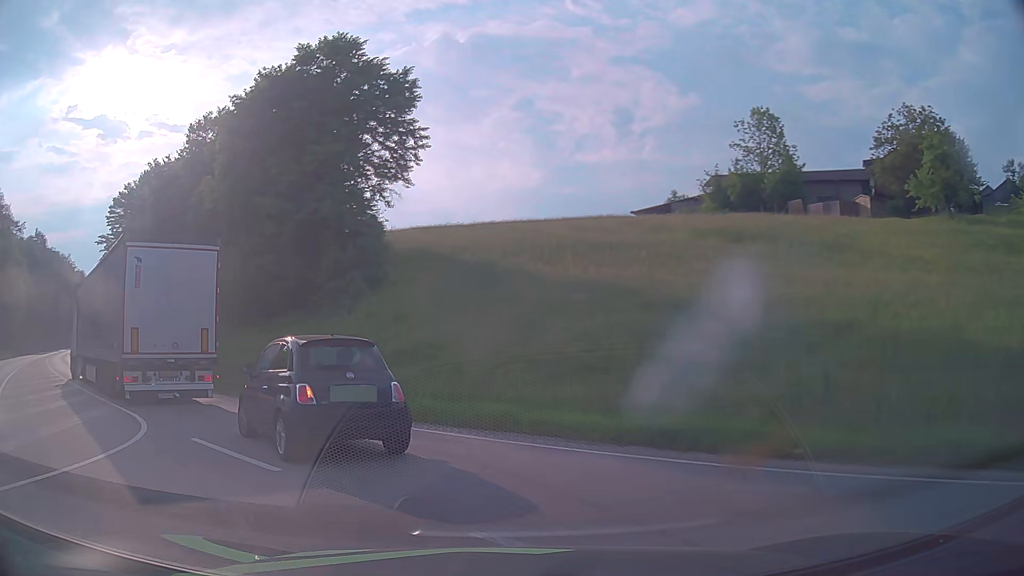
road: motorway_link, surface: asphalt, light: Day
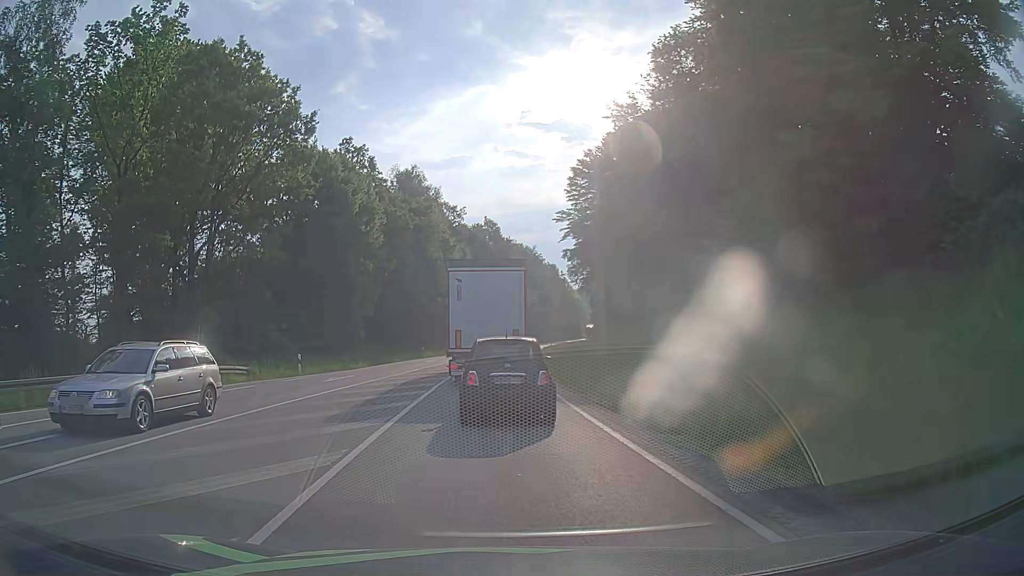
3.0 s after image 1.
(-6.9, +15.0) m; -43°
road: primary
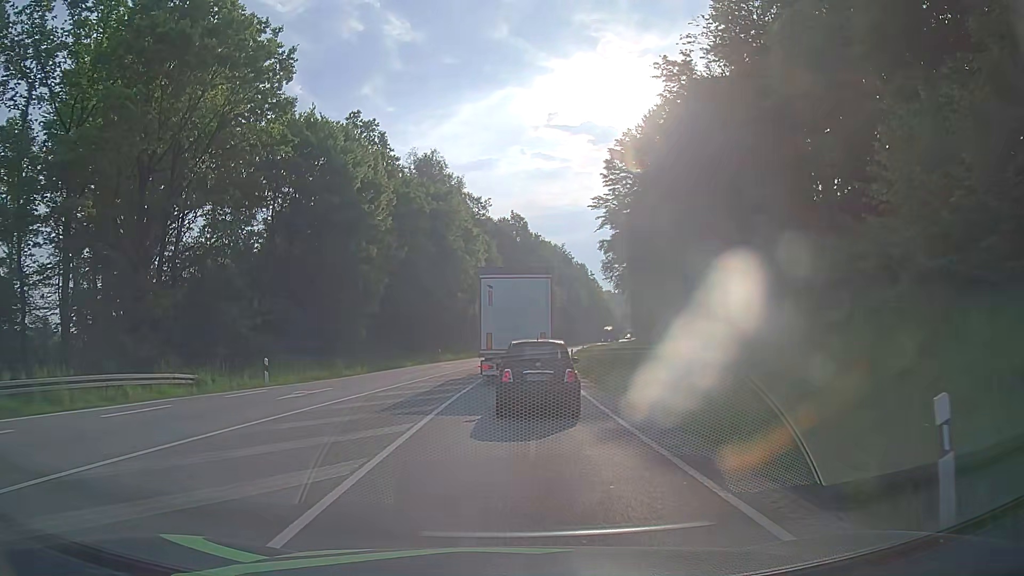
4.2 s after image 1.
(-0.3, +8.5) m; -2°
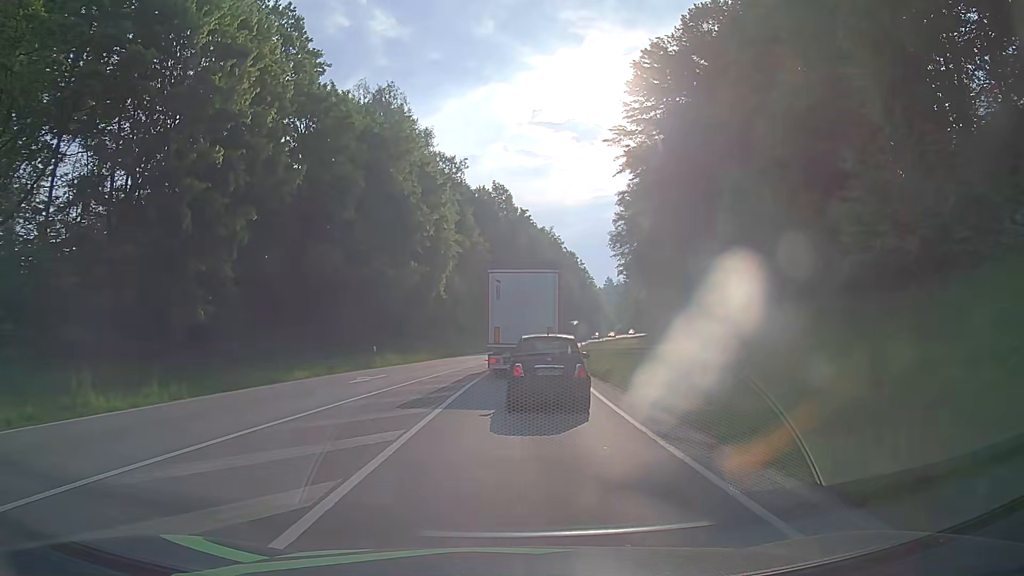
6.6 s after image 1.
(+0.2, +21.1) m; +2°
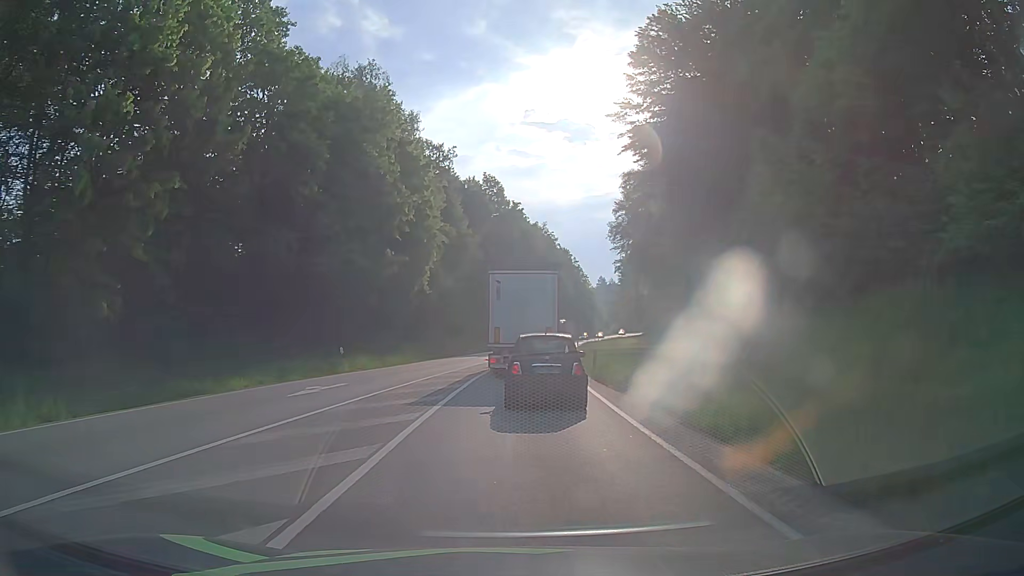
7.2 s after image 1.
(-0.1, +5.3) m; 0°
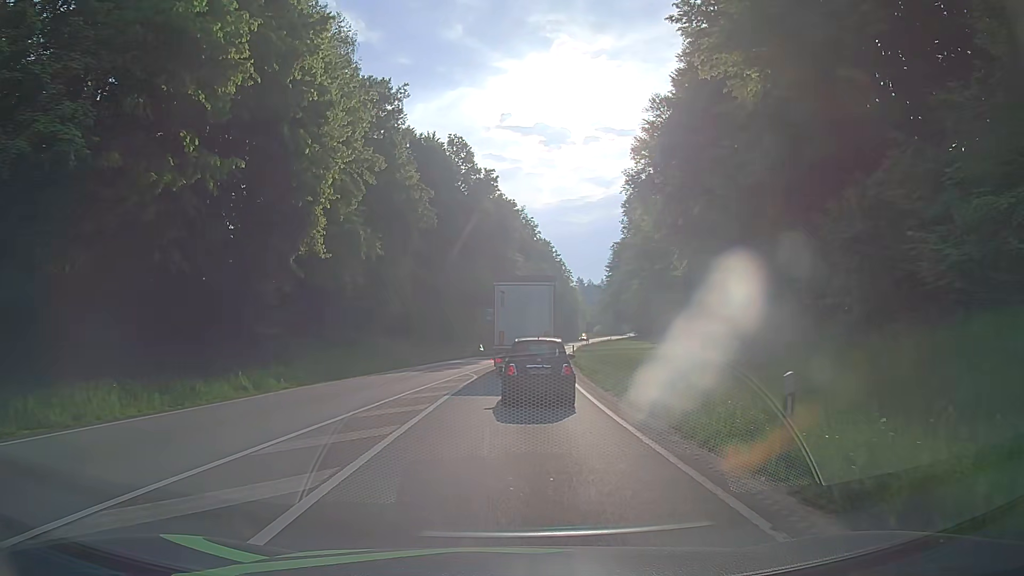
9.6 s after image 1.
(+0.5, +21.2) m; +3°
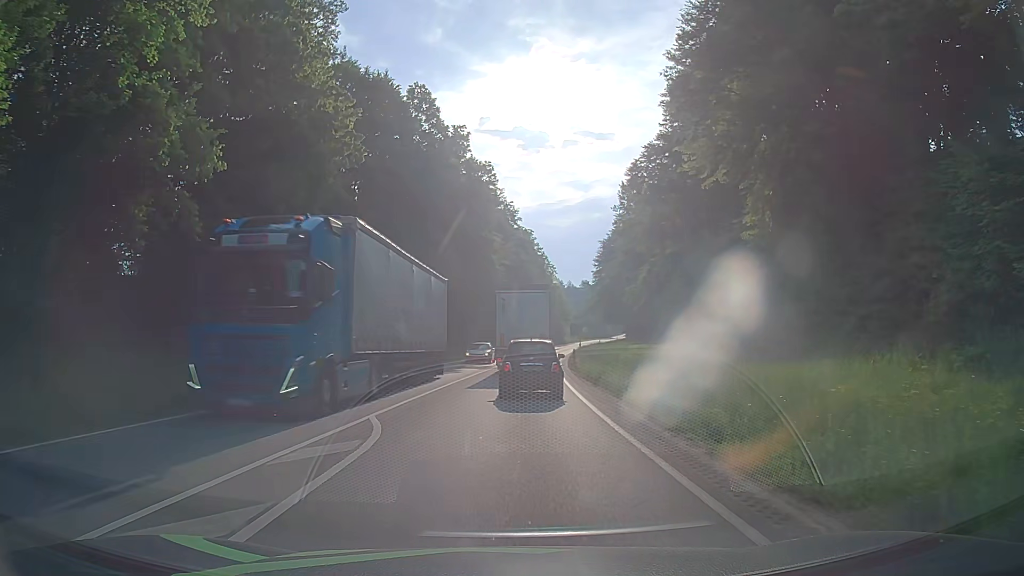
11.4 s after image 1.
(+0.1, +17.4) m; +1°
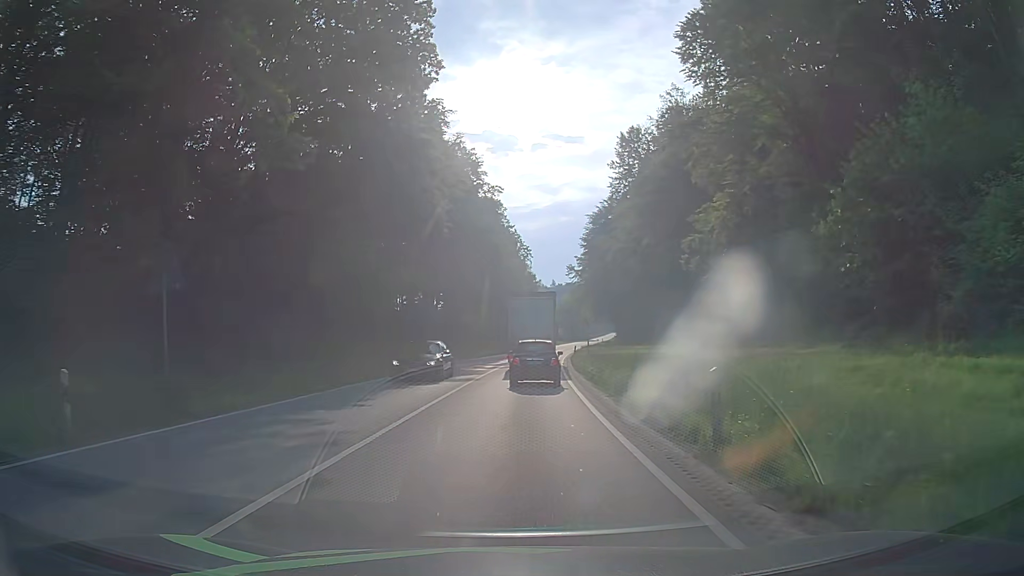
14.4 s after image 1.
(+0.9, +31.6) m; +3°
(0, +10) (0, +20) (+1, +30) (+1, +40) (+2, +50) (+3, +60) (+4, +70) (+5, +80) (+6, +90) (+8, +100) m
